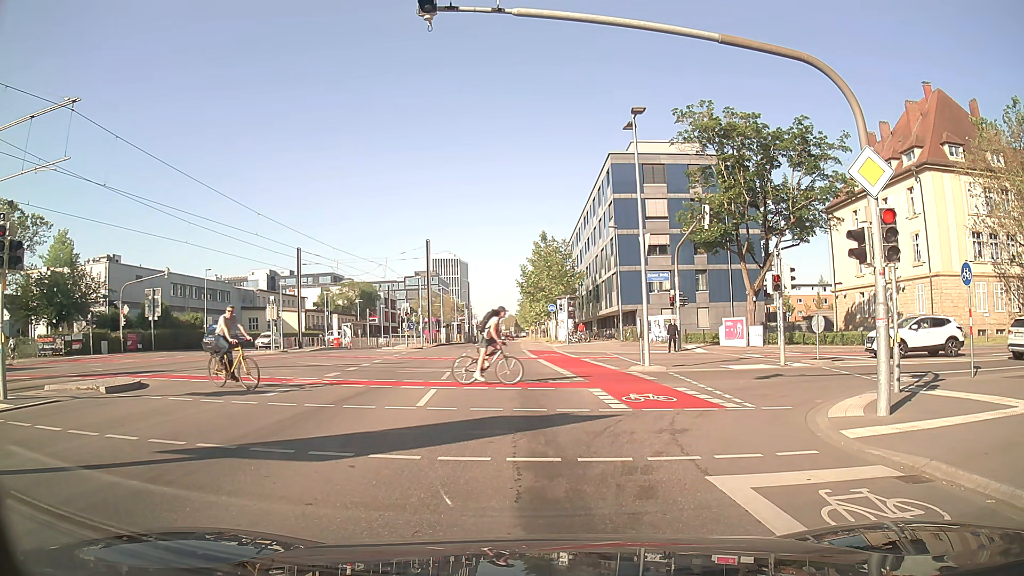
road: secondary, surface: asphalt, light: Day
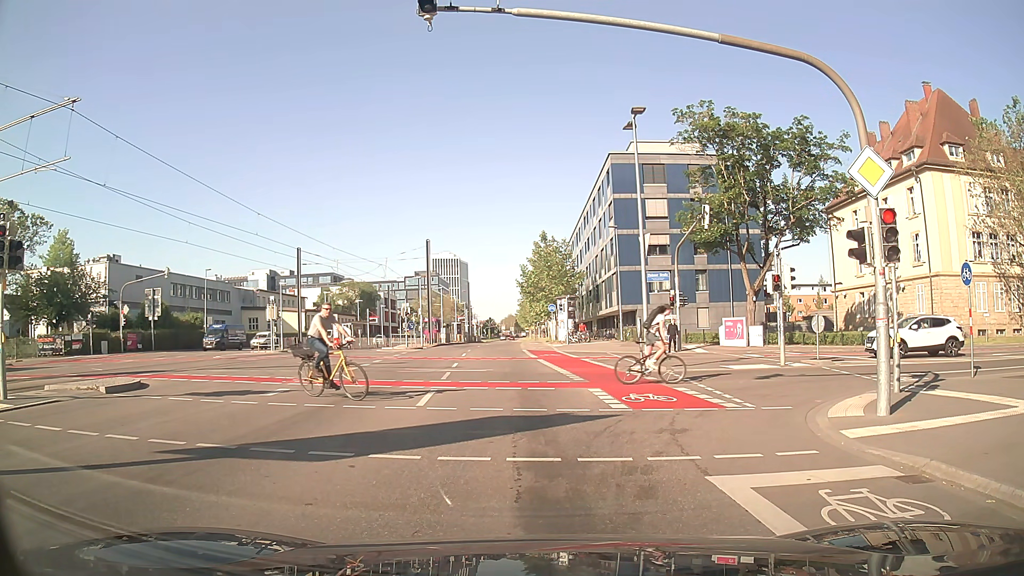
(0.0, 0.0) m; 0°
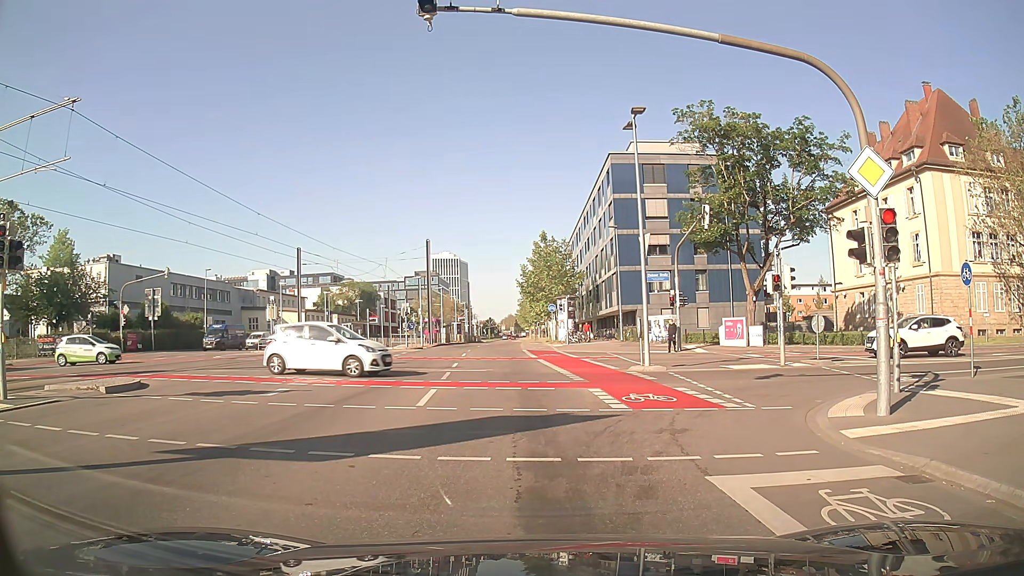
(0.0, 0.0) m; 0°
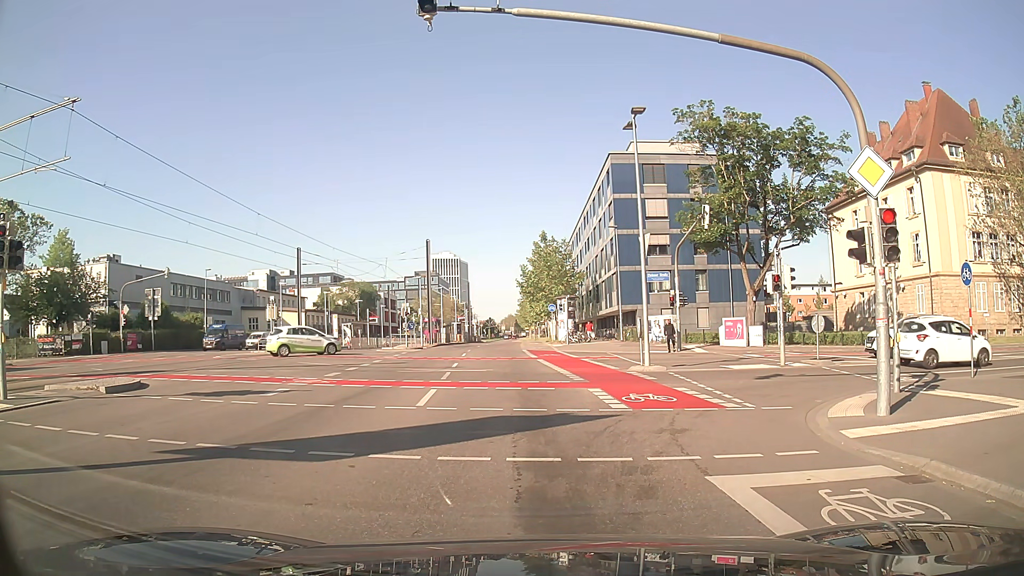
(0.0, 0.0) m; 0°
